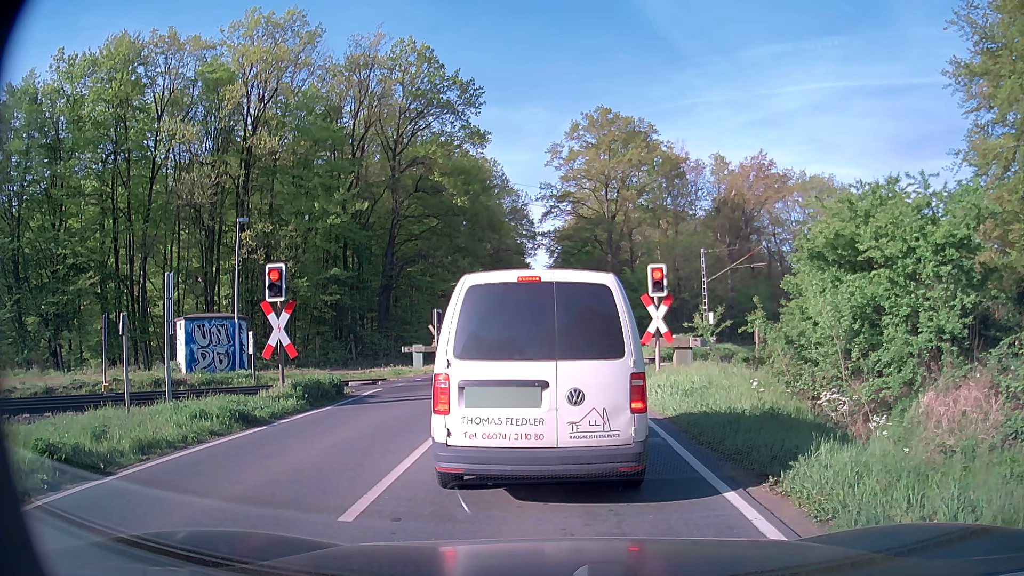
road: secondary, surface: asphalt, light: Day
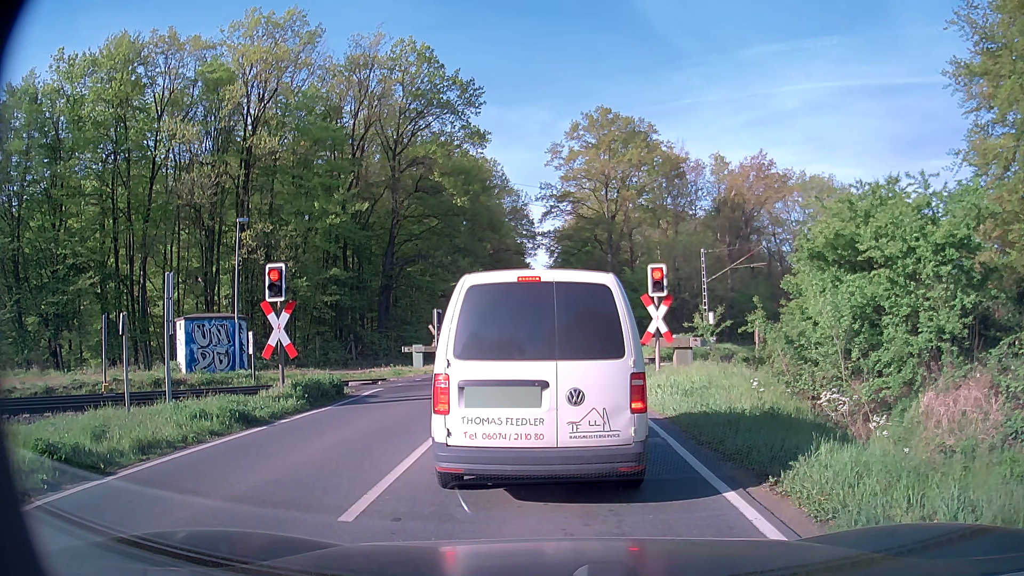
(0.0, 0.0) m; 0°
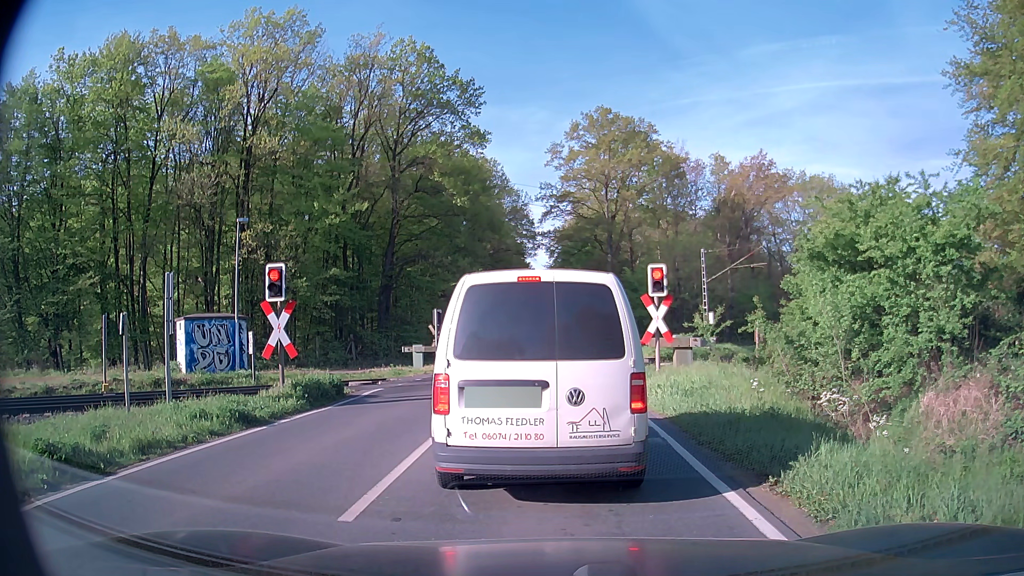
(0.0, 0.0) m; 0°
